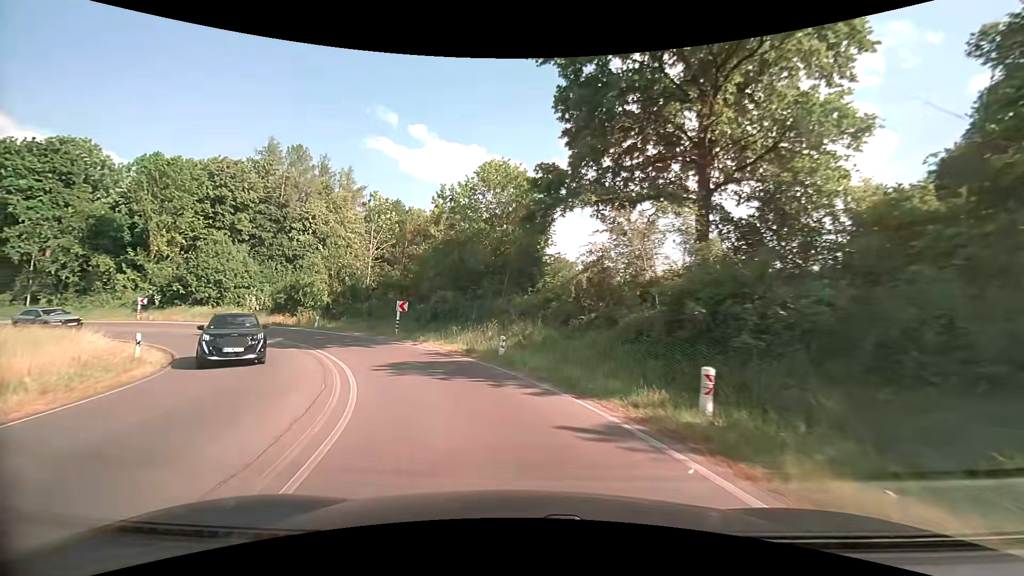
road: secondary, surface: asphalt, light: Day
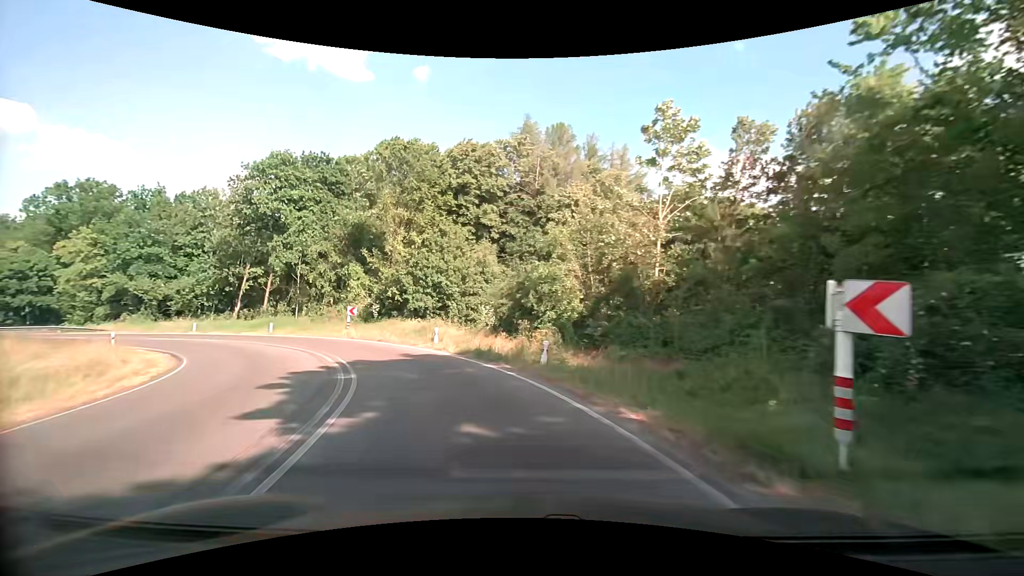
(-6.0, +20.8) m; -32°
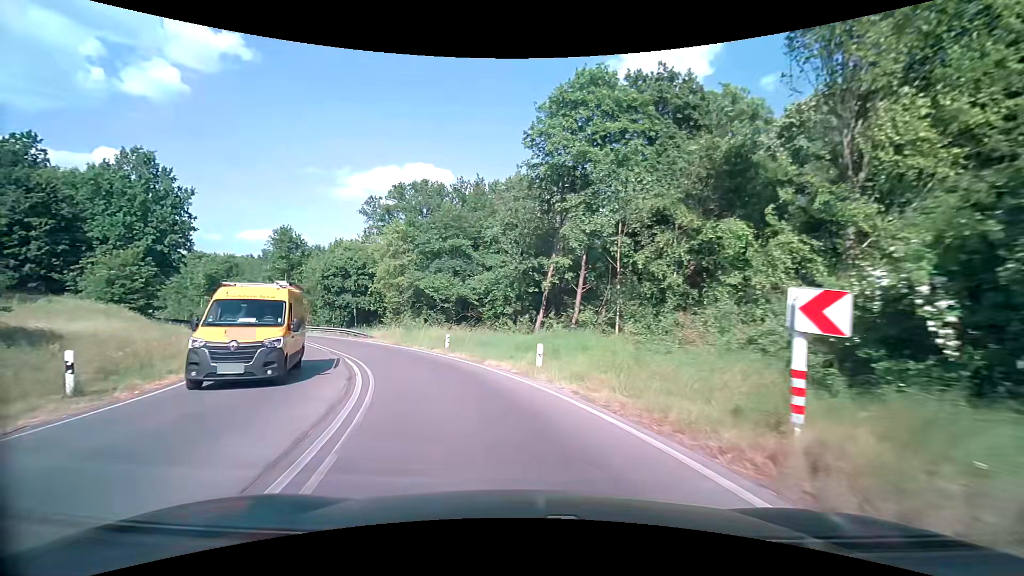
(-9.2, +25.9) m; -38°
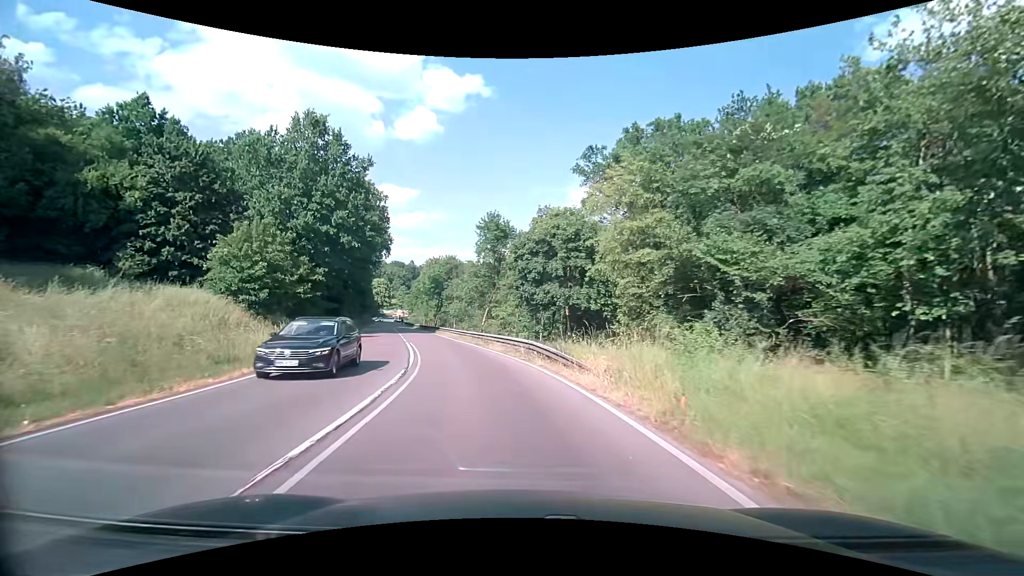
(-5.8, +23.5) m; -26°
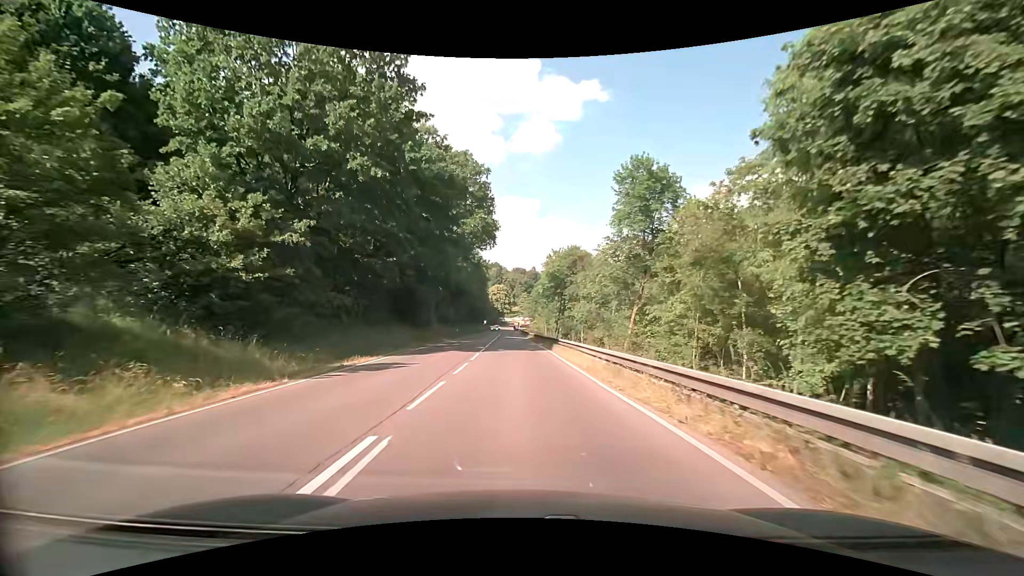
(-3.5, +25.4) m; -14°
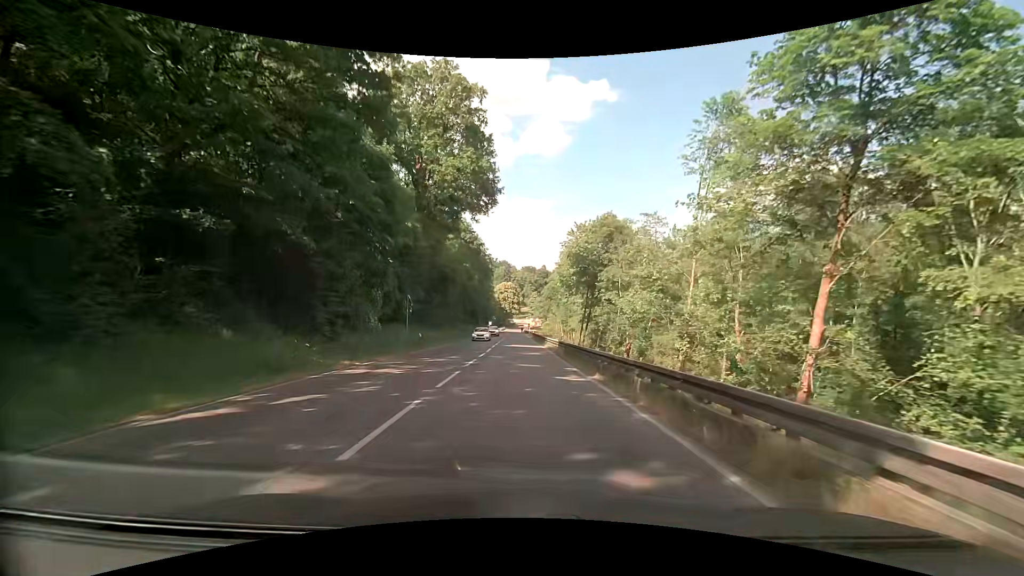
(-0.8, +27.3) m; -2°
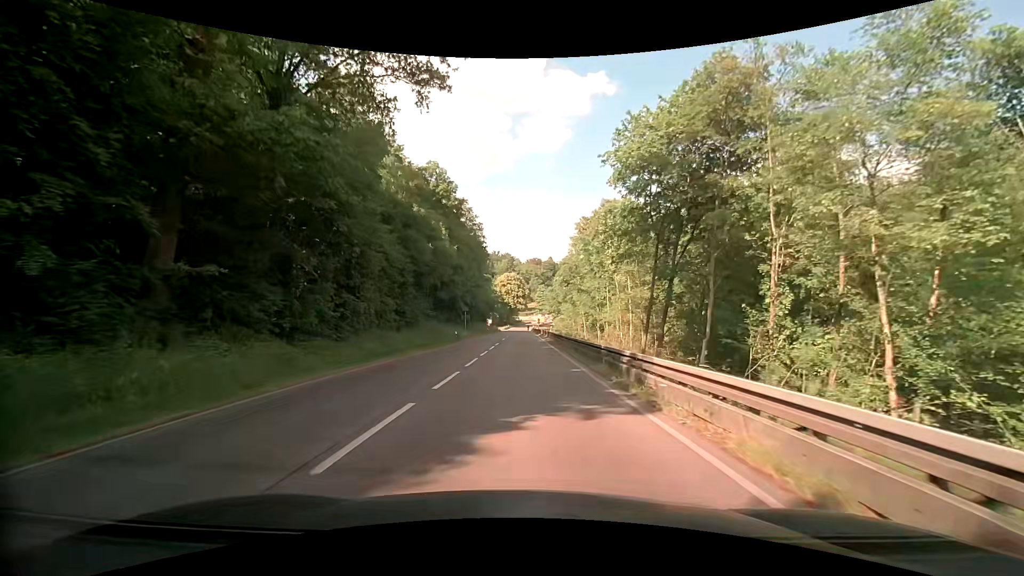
(-0.4, +36.8) m; -1°
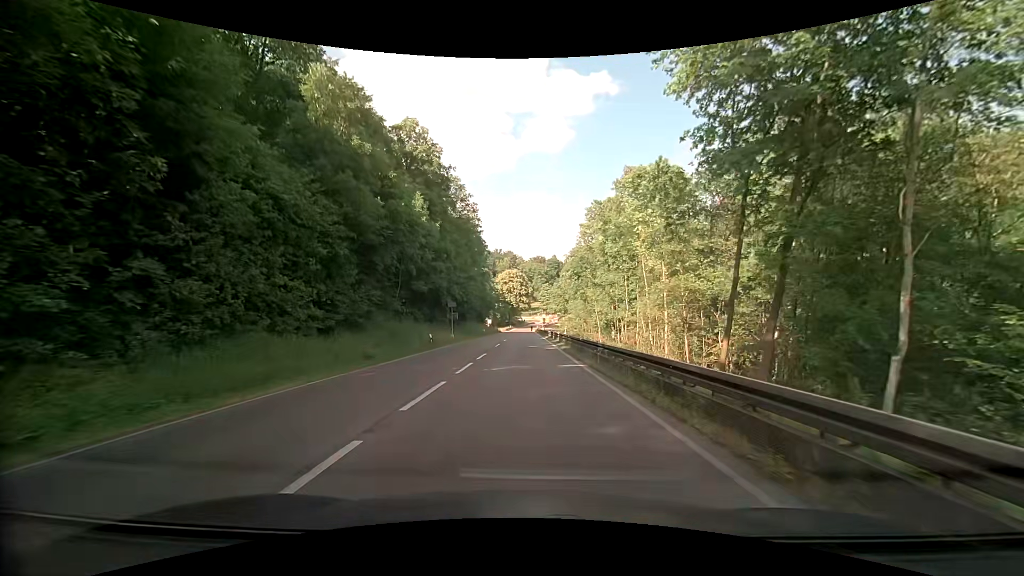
(-0.1, +14.8) m; -1°
(0, +10) (0, +20) (0, +30) (0, +40) (0, +50) (0, +60) (0, +70) (0, +80) (0, +90) (0, +100) m
